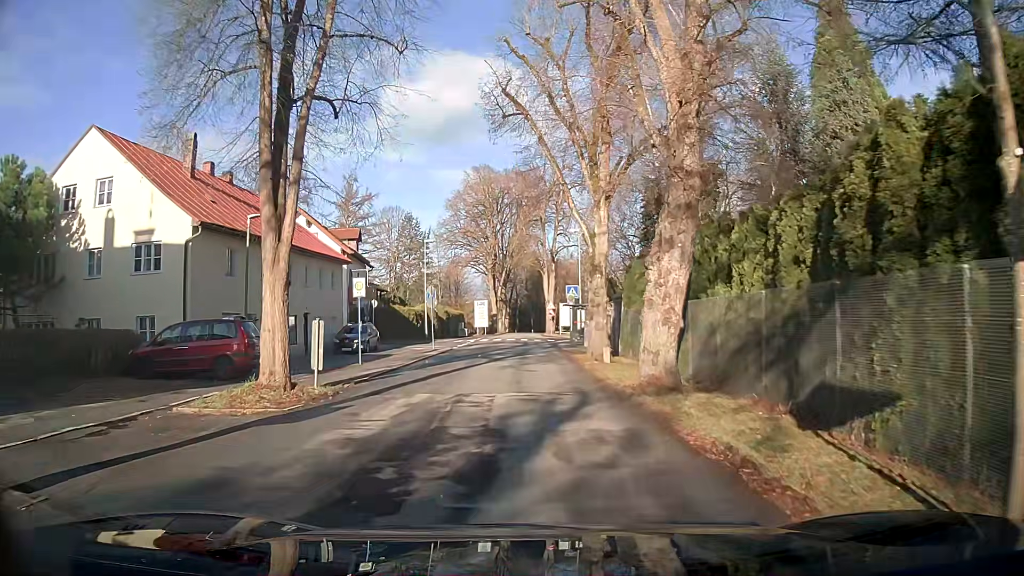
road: secondary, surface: asphalt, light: Day
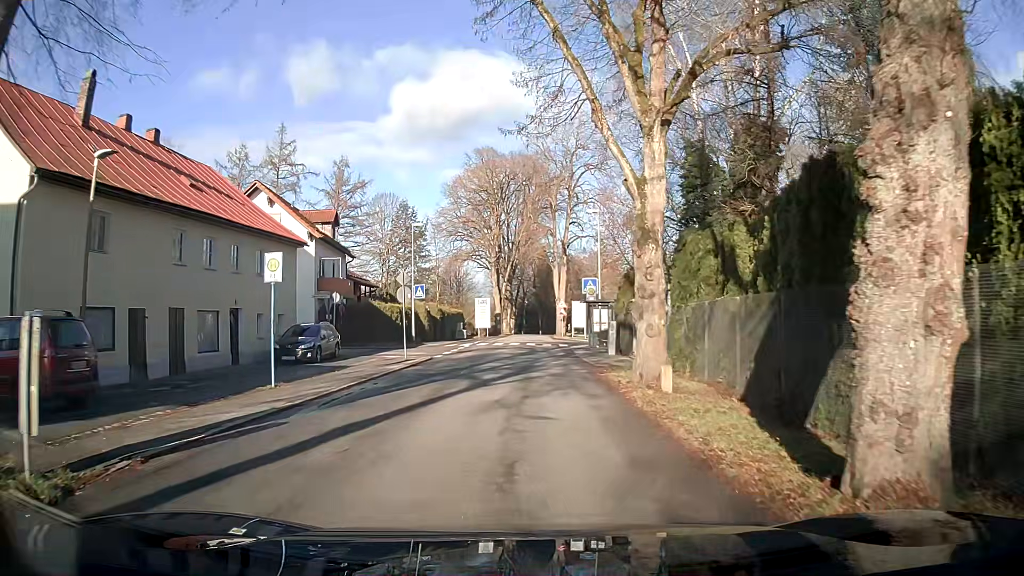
(-0.1, +9.1) m; -1°
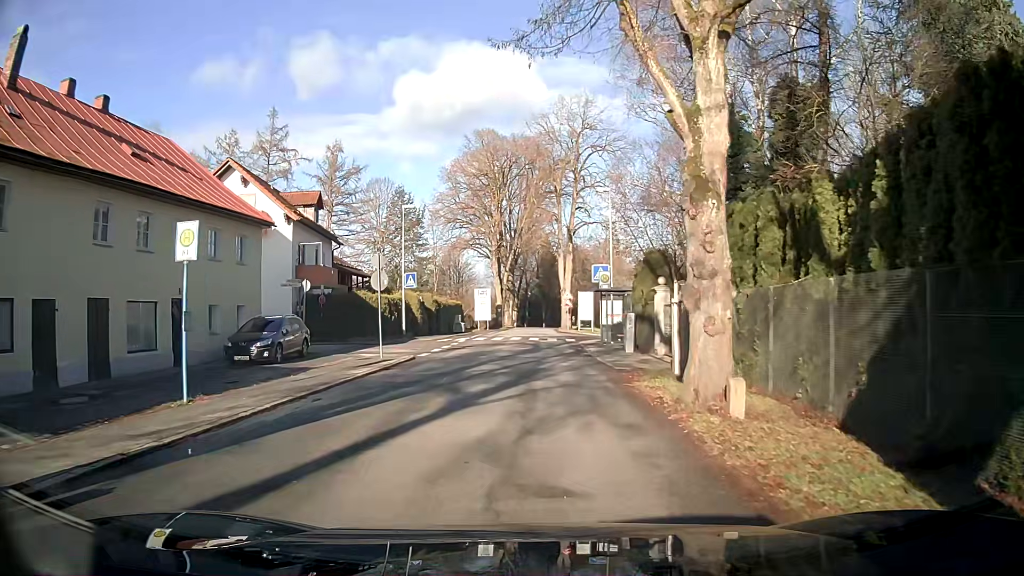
(0.0, +4.5) m; 0°
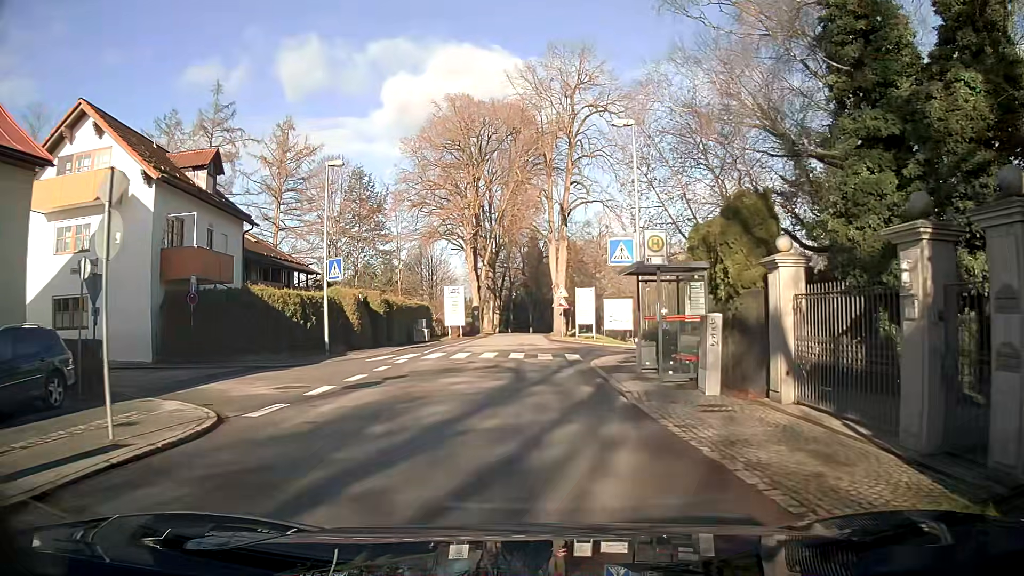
(+0.1, +13.2) m; +1°
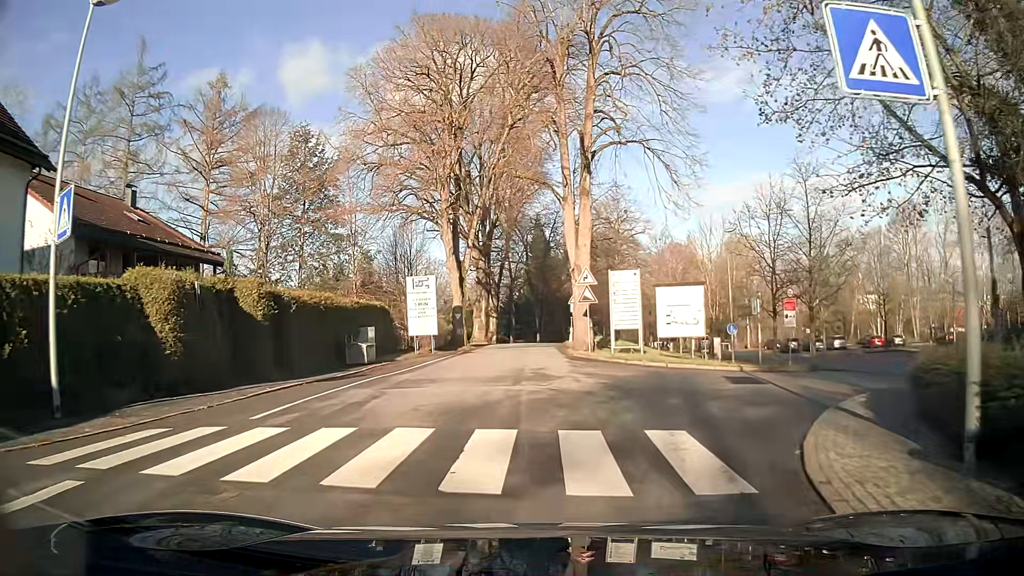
(+0.1, +17.6) m; 0°
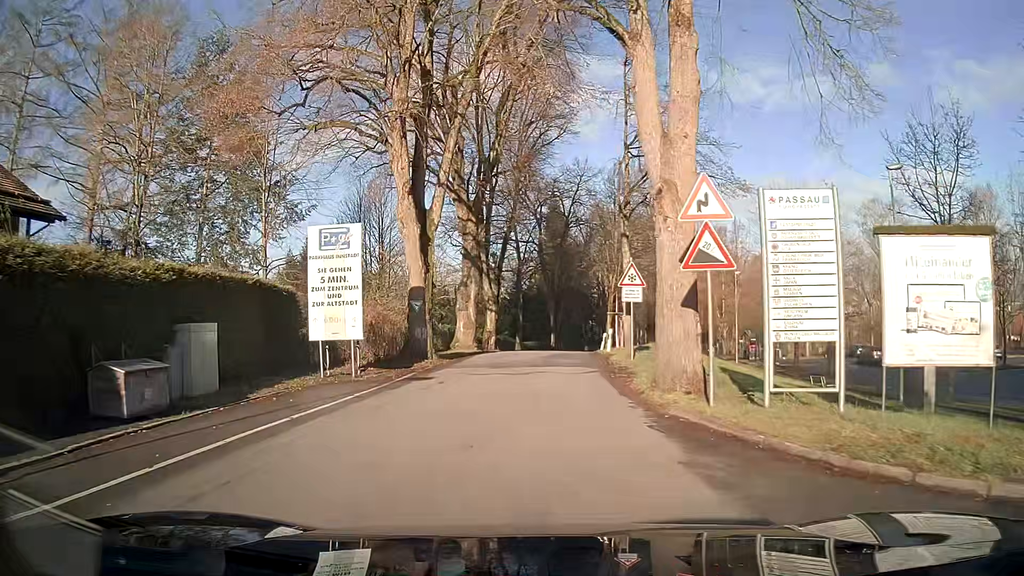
(-0.3, +17.5) m; -1°
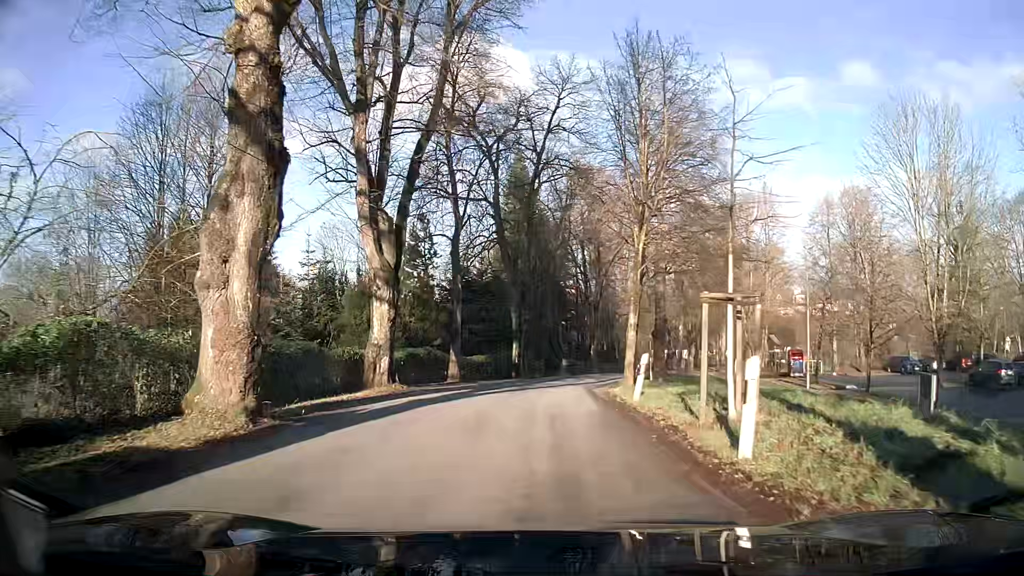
(+0.6, +22.6) m; +4°
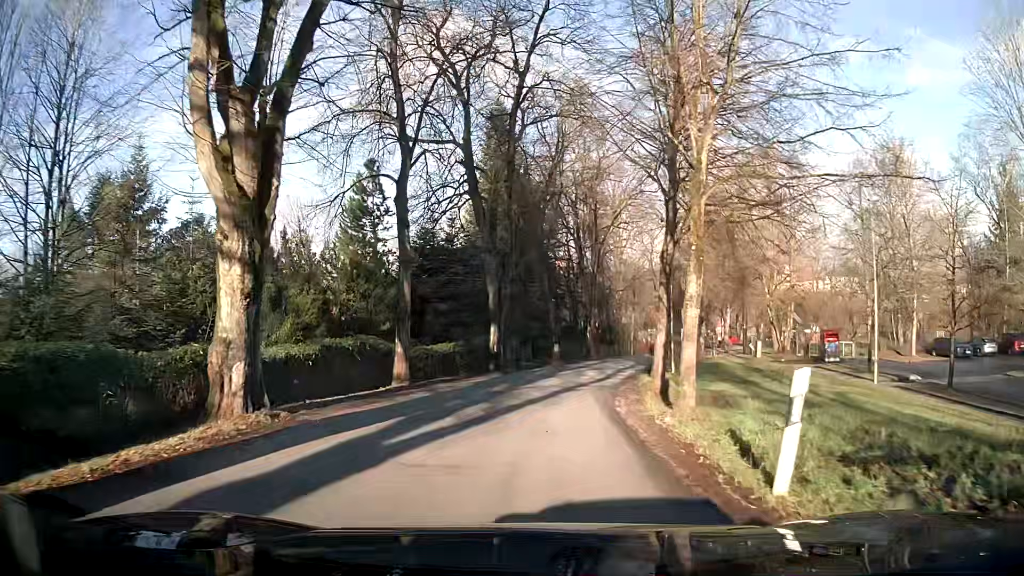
(0.0, +9.3) m; +1°
(0, +10) (+1, +20) (+3, +30) (+5, +40) (+8, +49) (+11, +59) (+15, +68) (+20, +77) (+25, +85) (+31, +93) m
